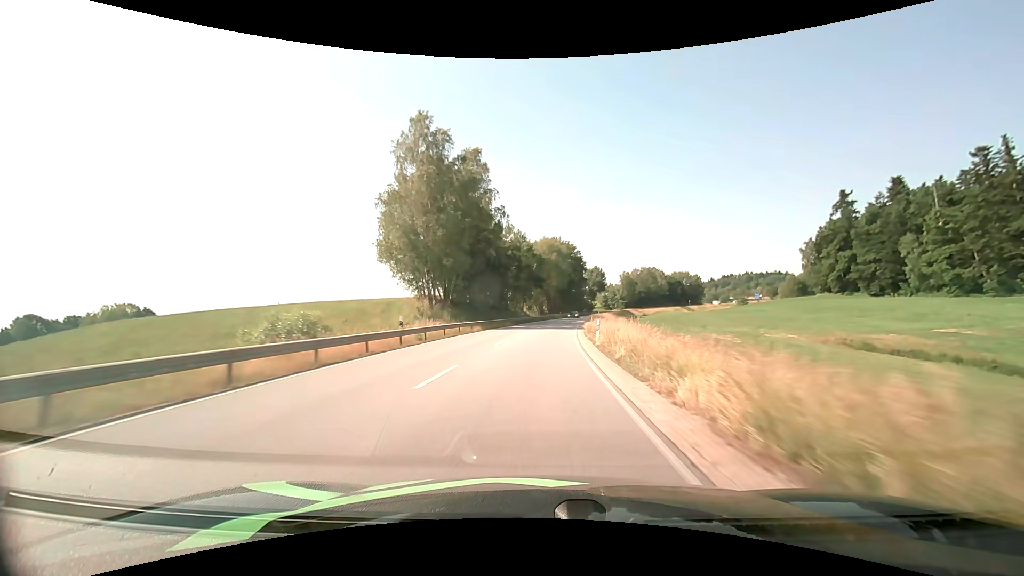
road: primary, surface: asphalt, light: Day
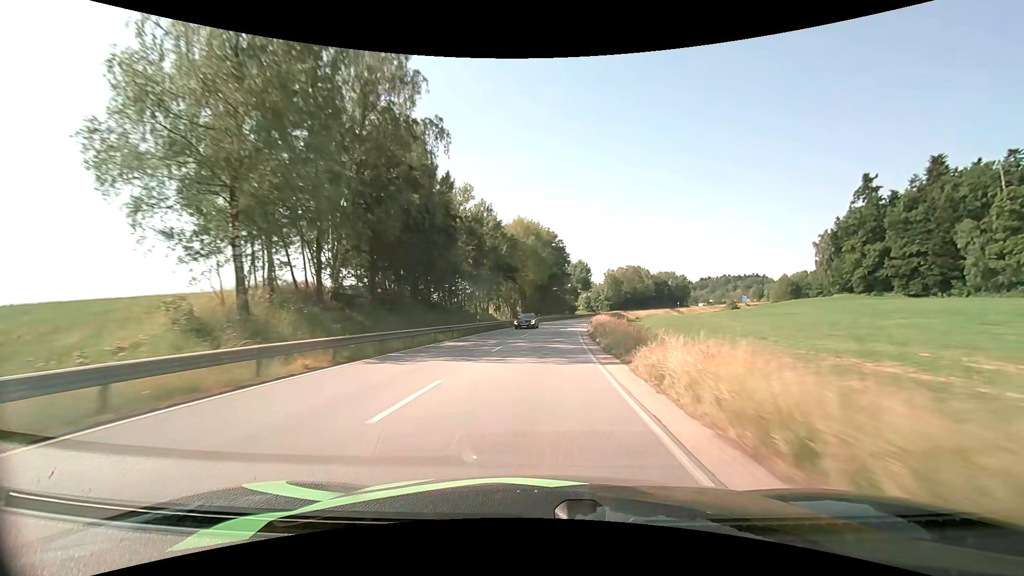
(+0.6, +27.1) m; +3°
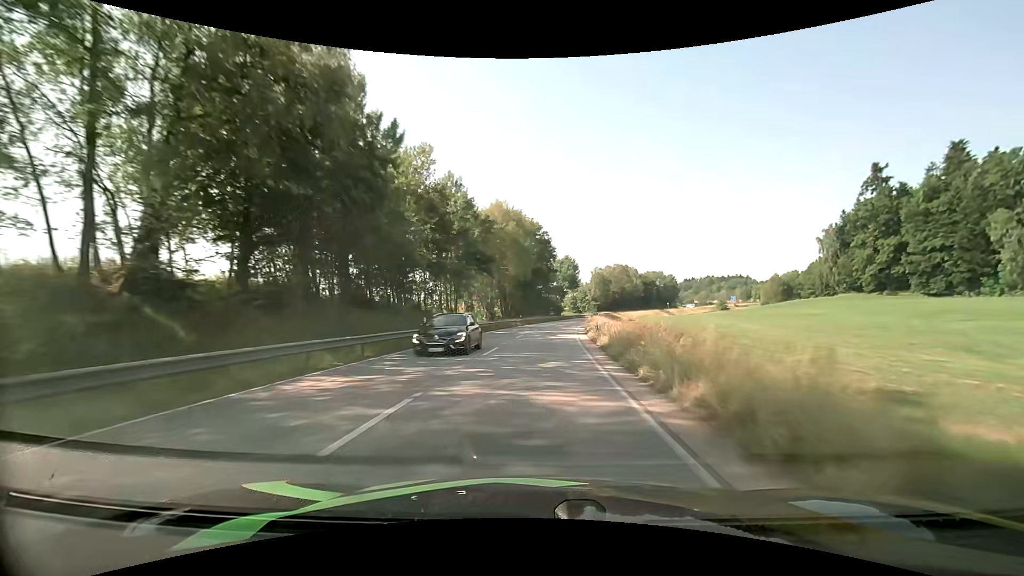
(+0.2, +13.6) m; +2°
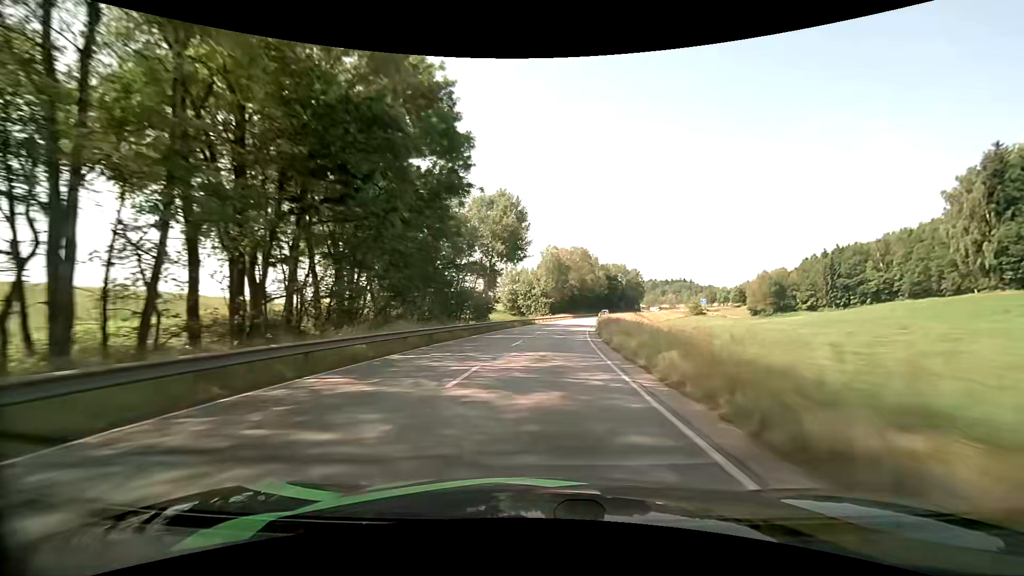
(+4.2, +68.3) m; +7°
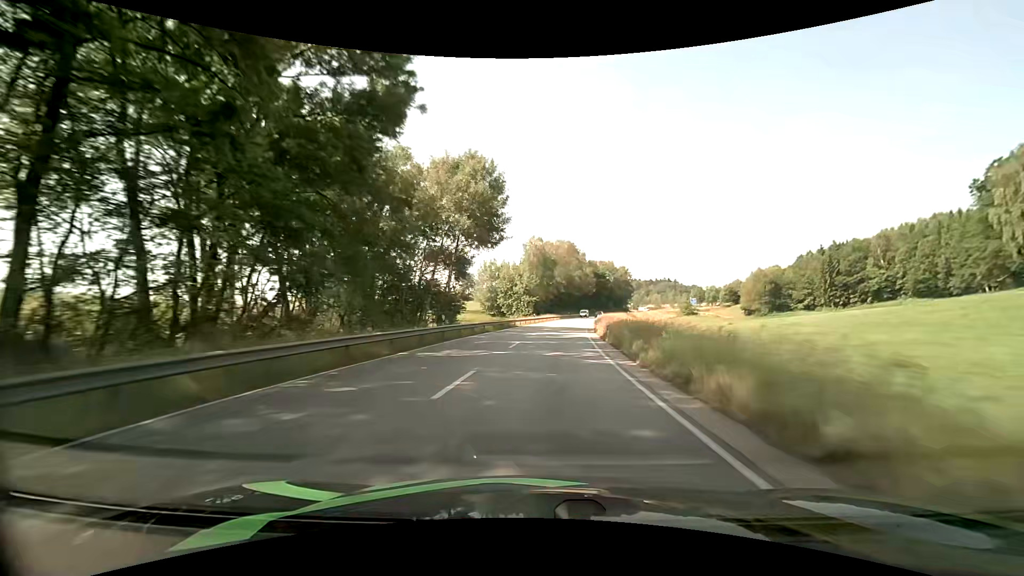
(+0.2, +13.6) m; +2°
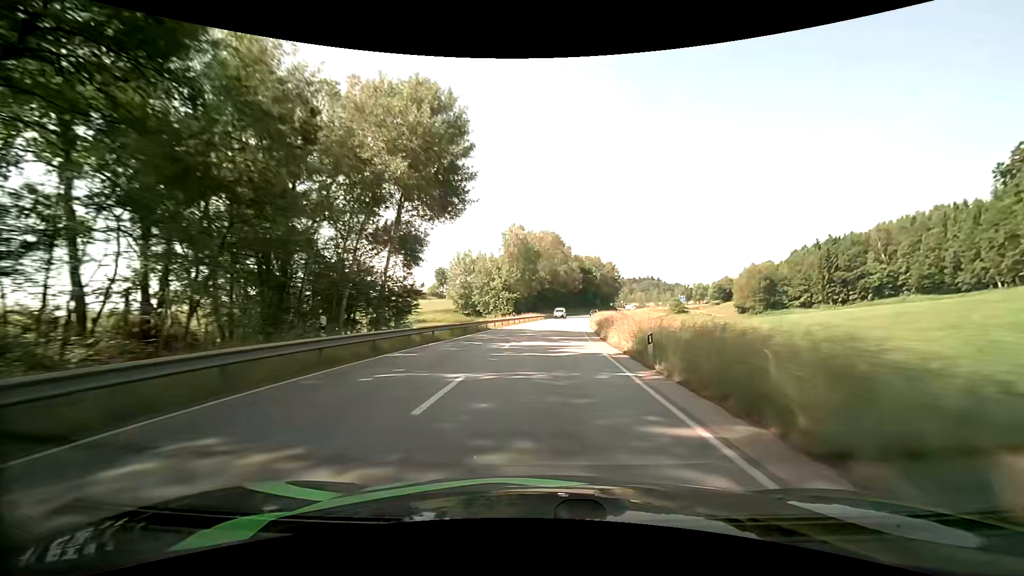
(+0.2, +13.5) m; +2°
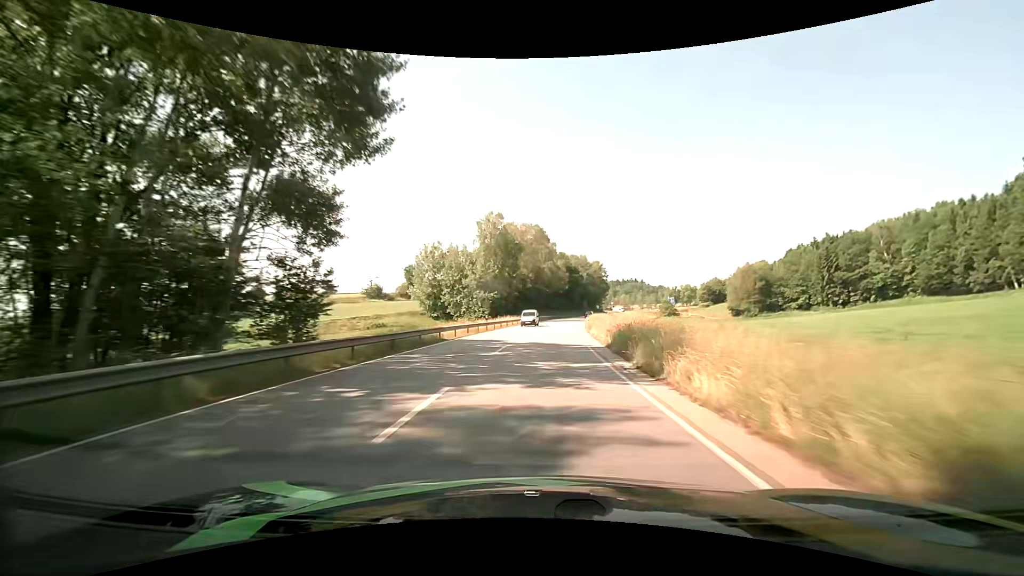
(+0.2, +13.4) m; +2°
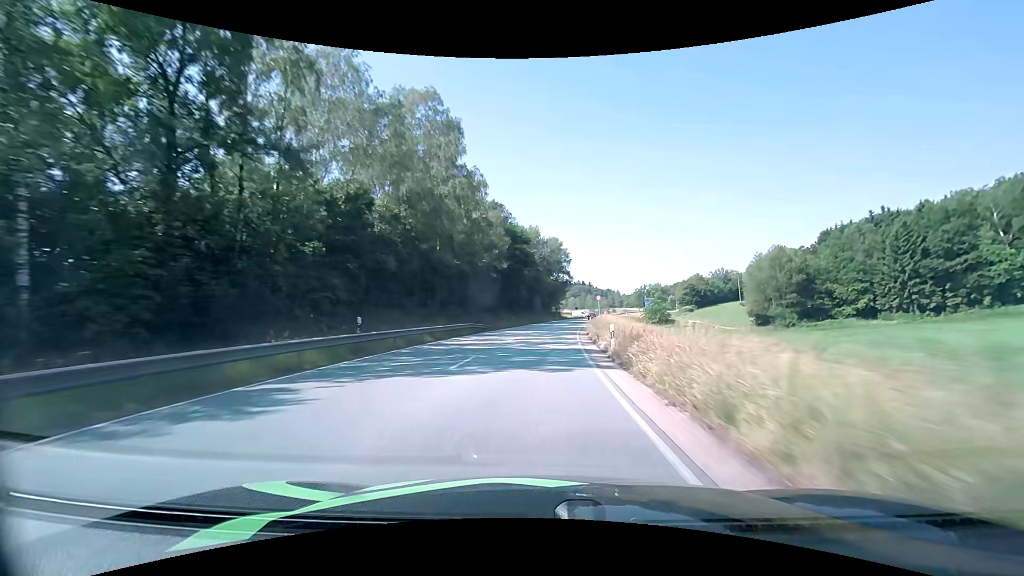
(+4.2, +65.8) m; +7°
(0, +10) (0, +20) (+1, +30) (+2, +40) (+3, +50) (+4, +60) (+5, +70) (+7, +80) (+8, +90) (+10, +99) m
